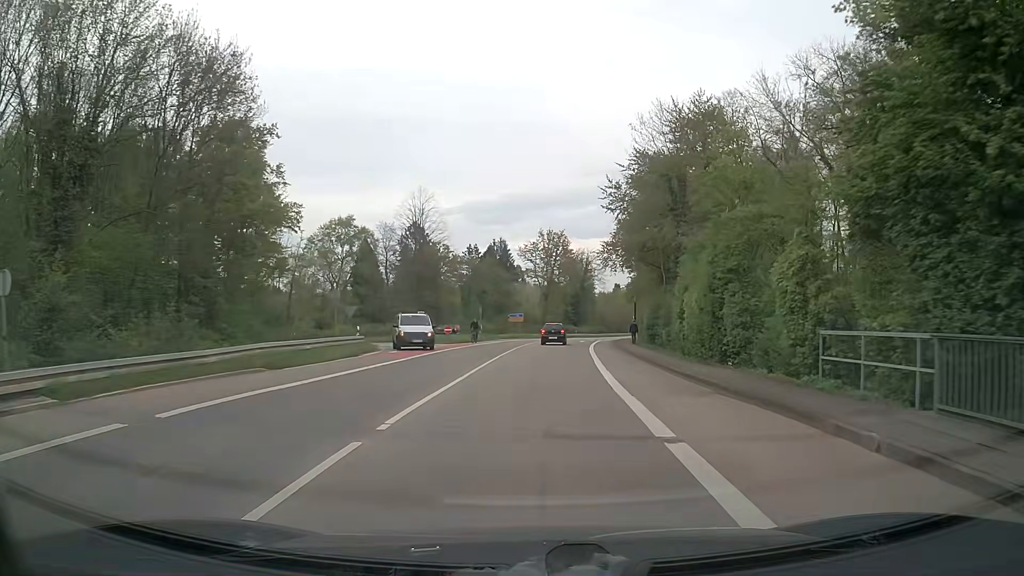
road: tertiary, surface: asphalt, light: Day
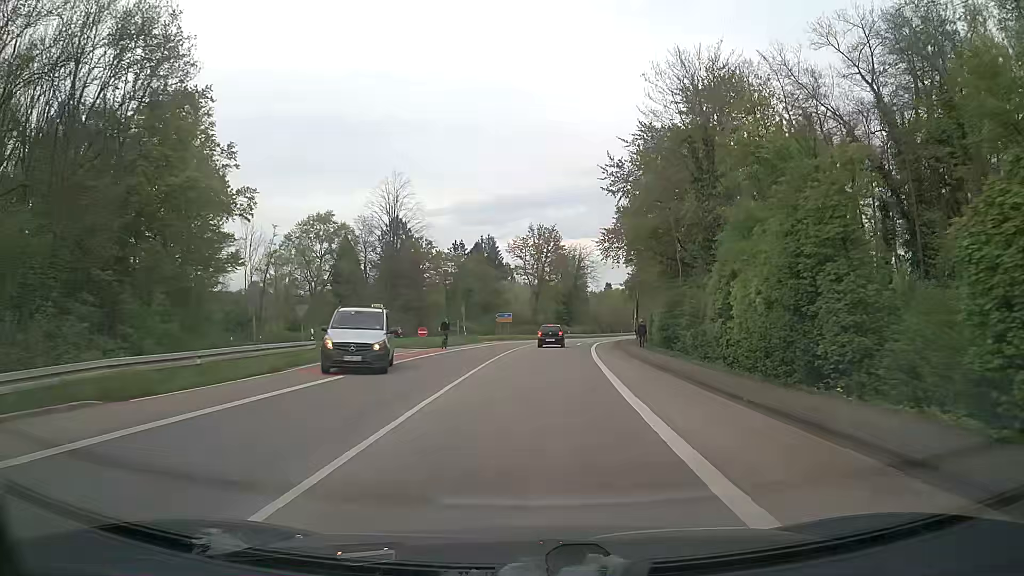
(0.0, +7.5) m; +1°
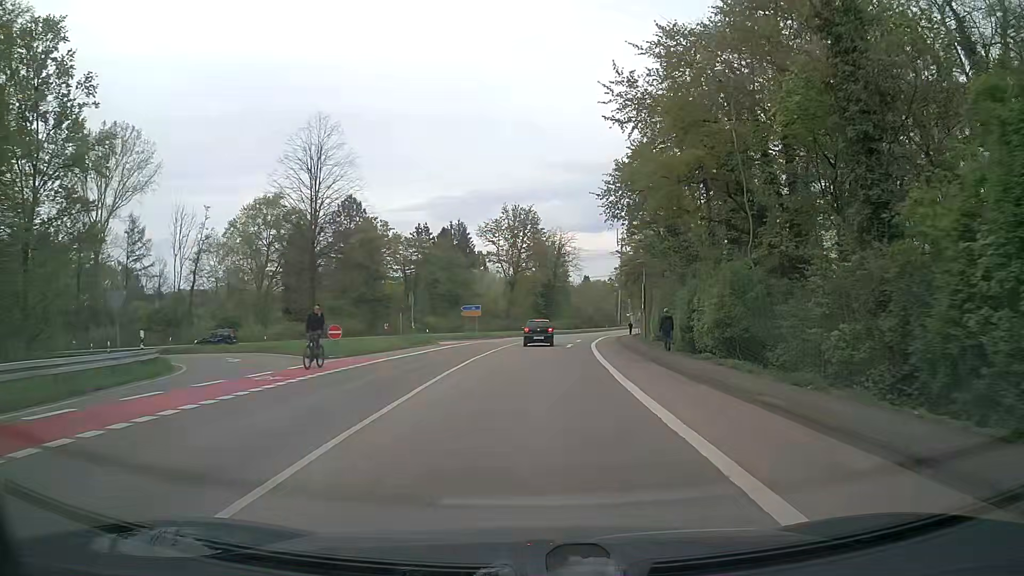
(+0.3, +15.1) m; +2°
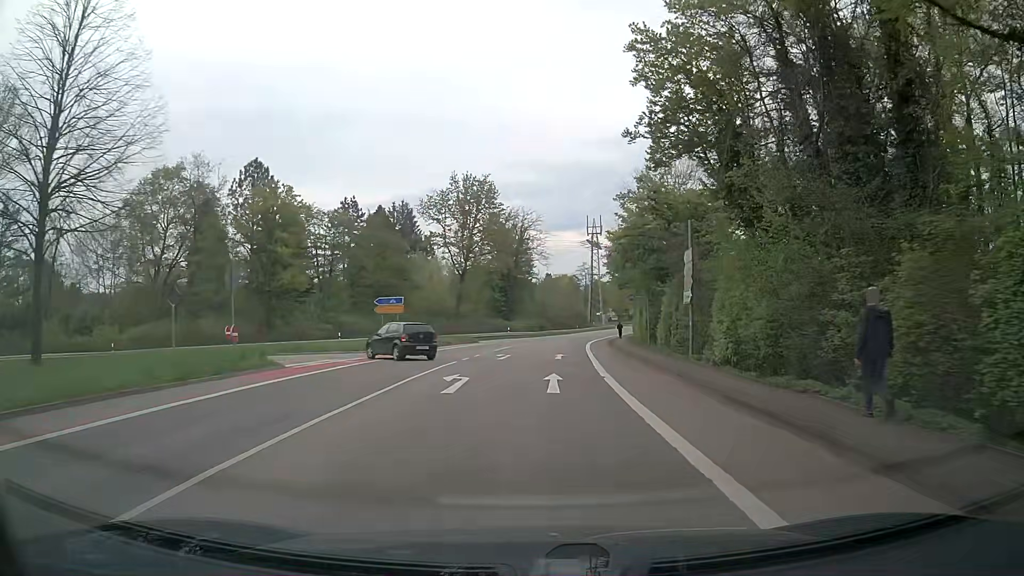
(+0.6, +22.4) m; +3°
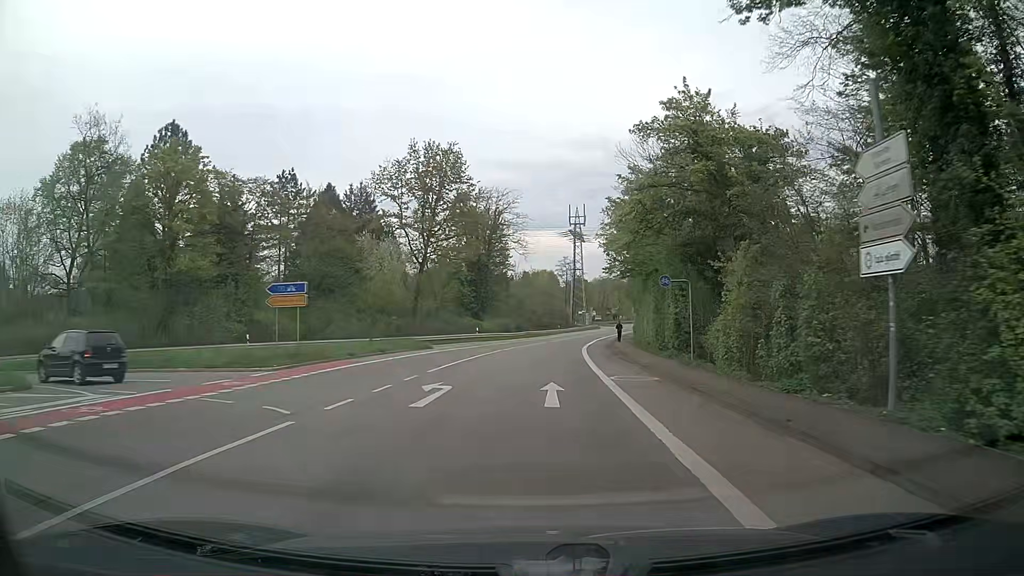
(+0.3, +15.0) m; +2°
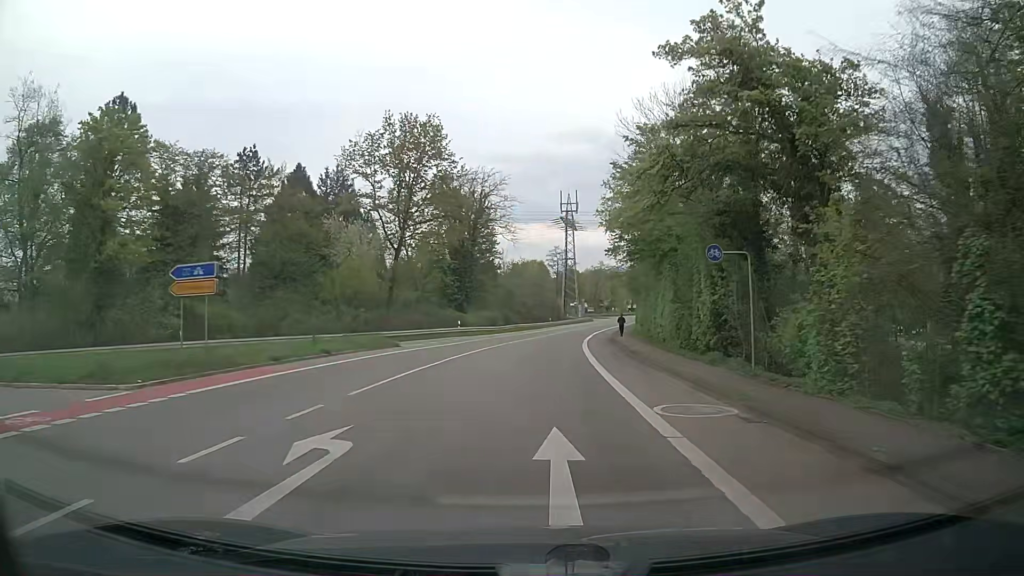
(+0.1, +7.6) m; +1°
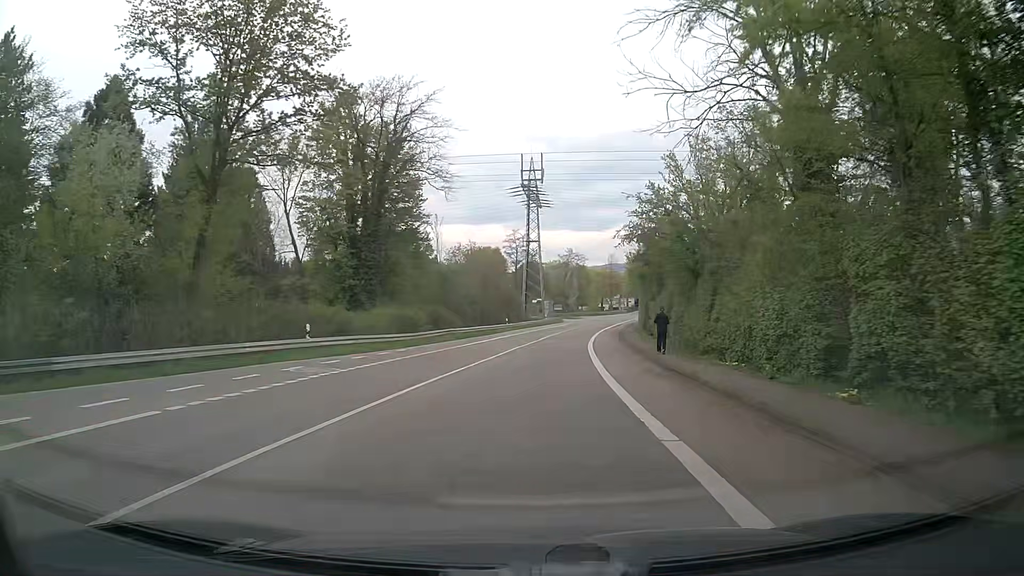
(+0.9, +31.1) m; +3°
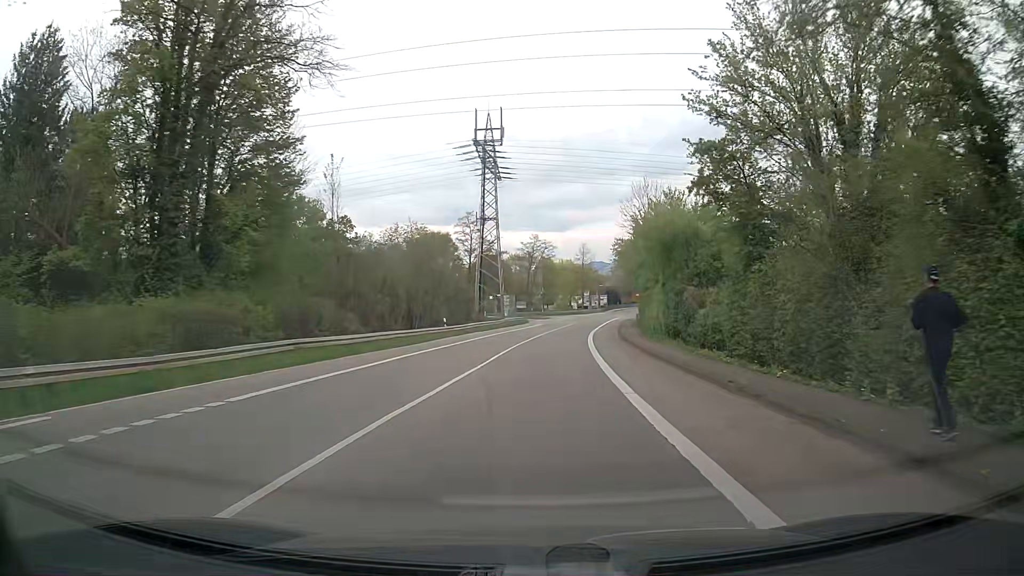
(+0.7, +23.7) m; +3°
